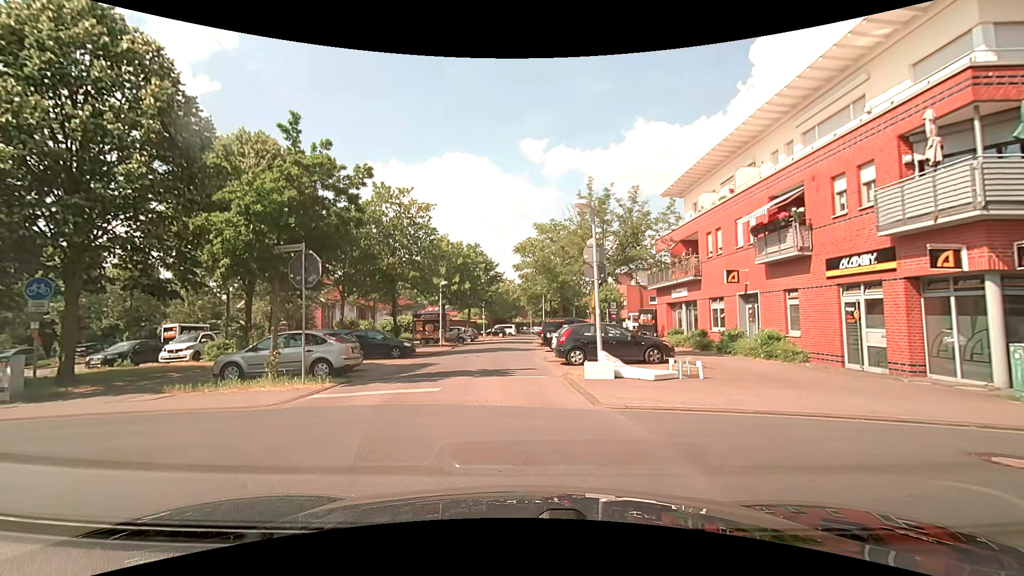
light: Day
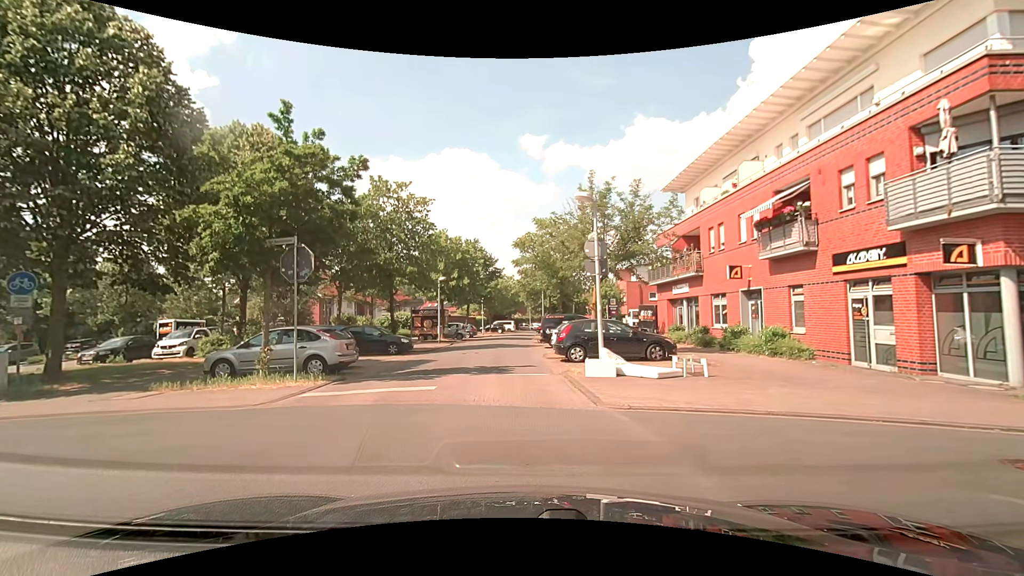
(0.0, +0.4) m; 0°
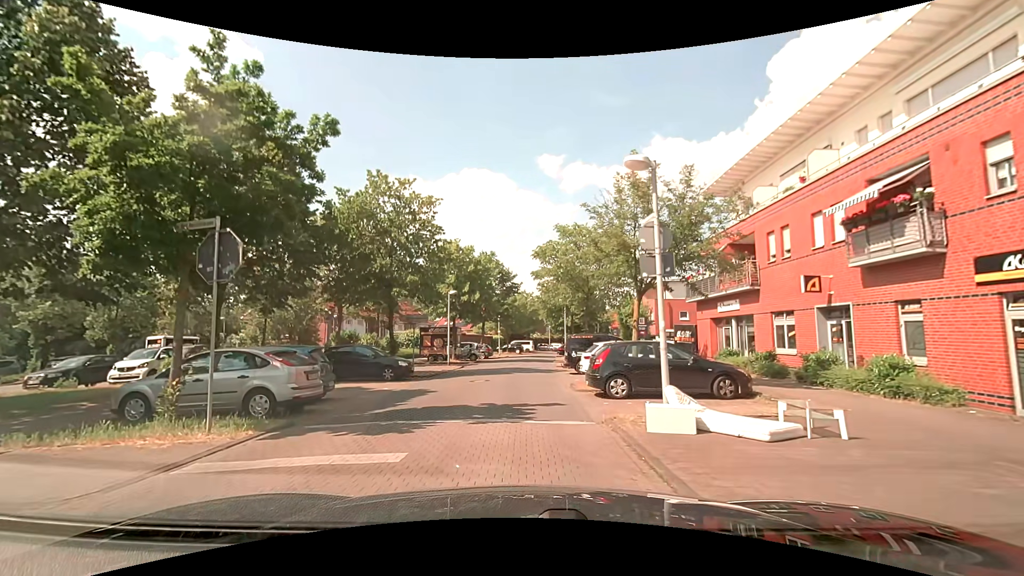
(+0.1, +4.2) m; +1°
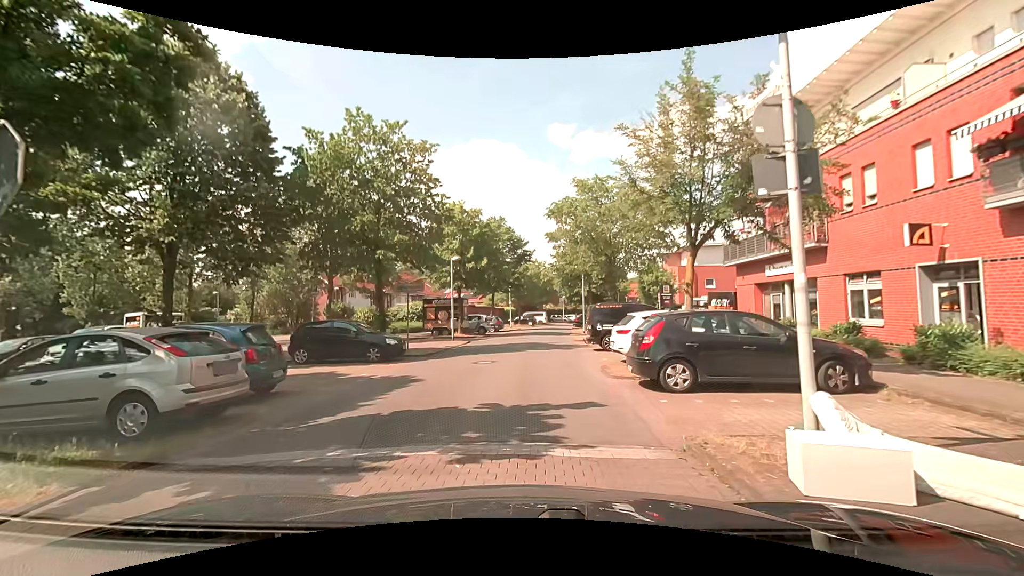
(-0.1, +4.0) m; -2°
